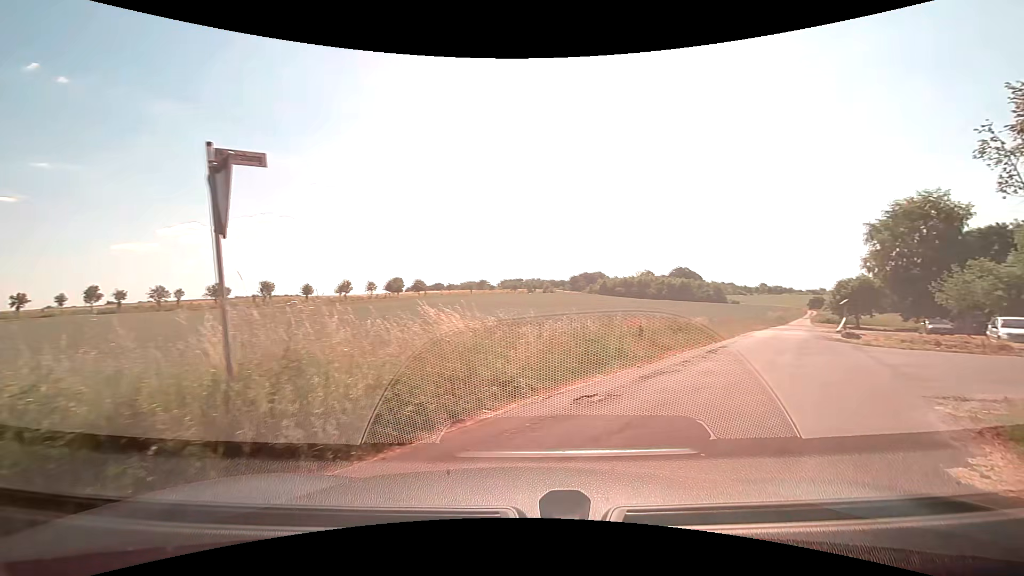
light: Day
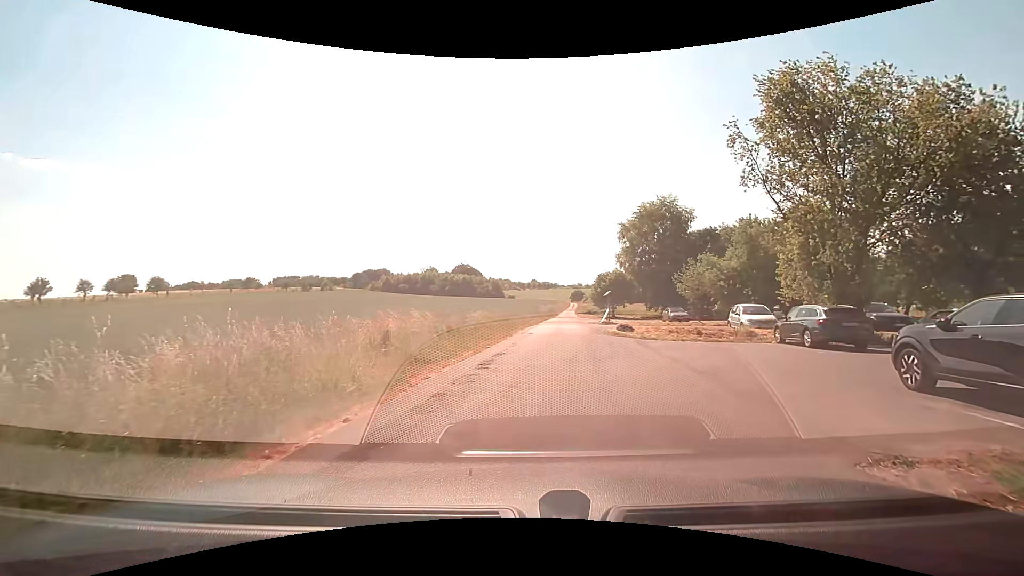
(+1.7, +5.9) m; +26°
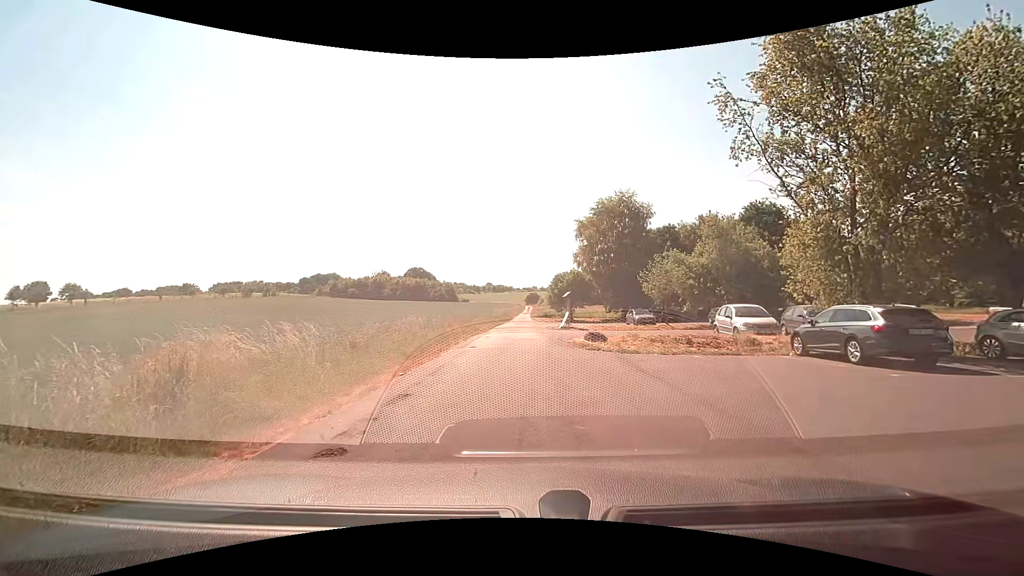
(+0.3, +5.5) m; +6°
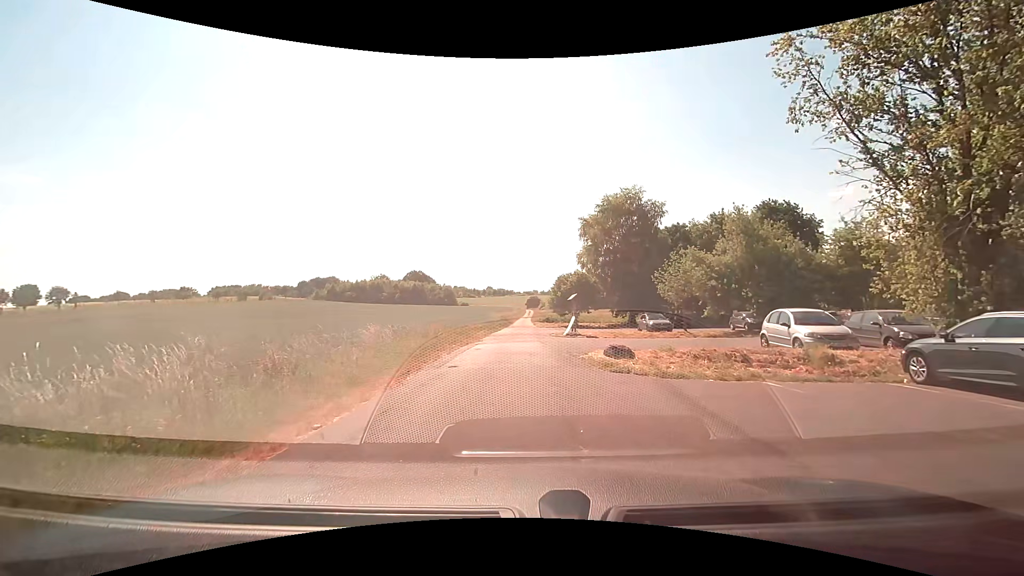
(0.0, +4.6) m; -2°
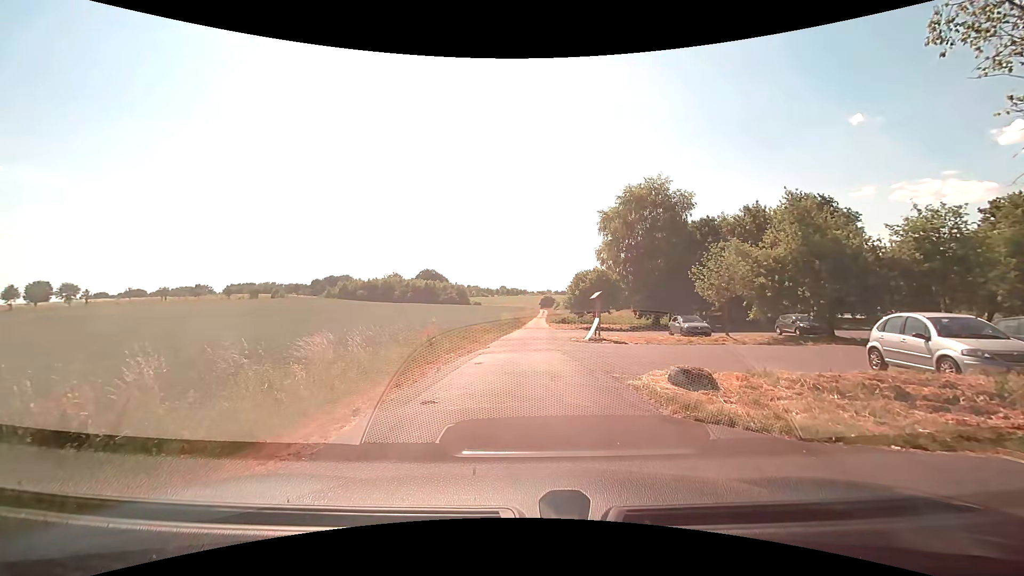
(0.0, +4.9) m; -1°
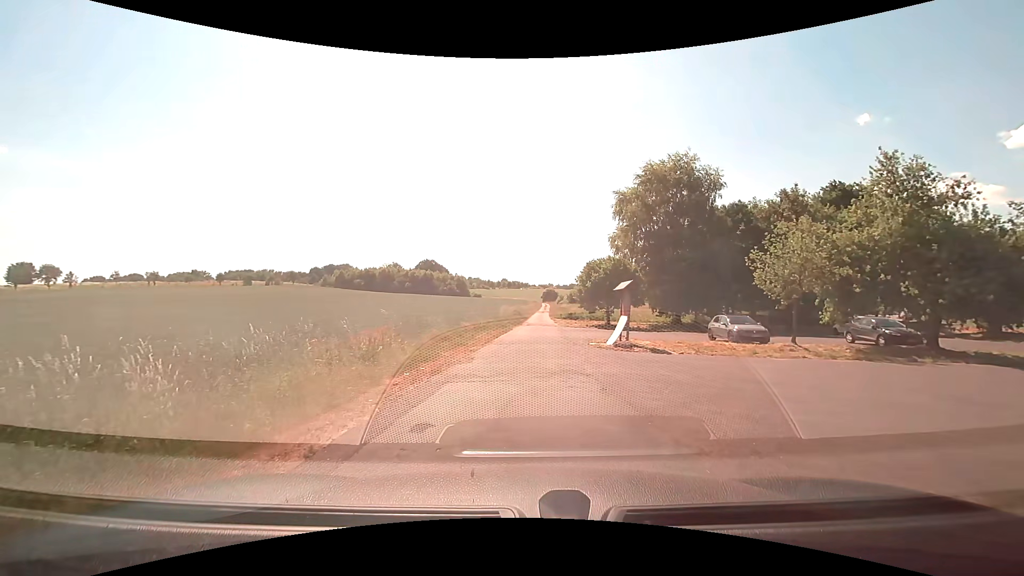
(-0.1, +7.4) m; 0°
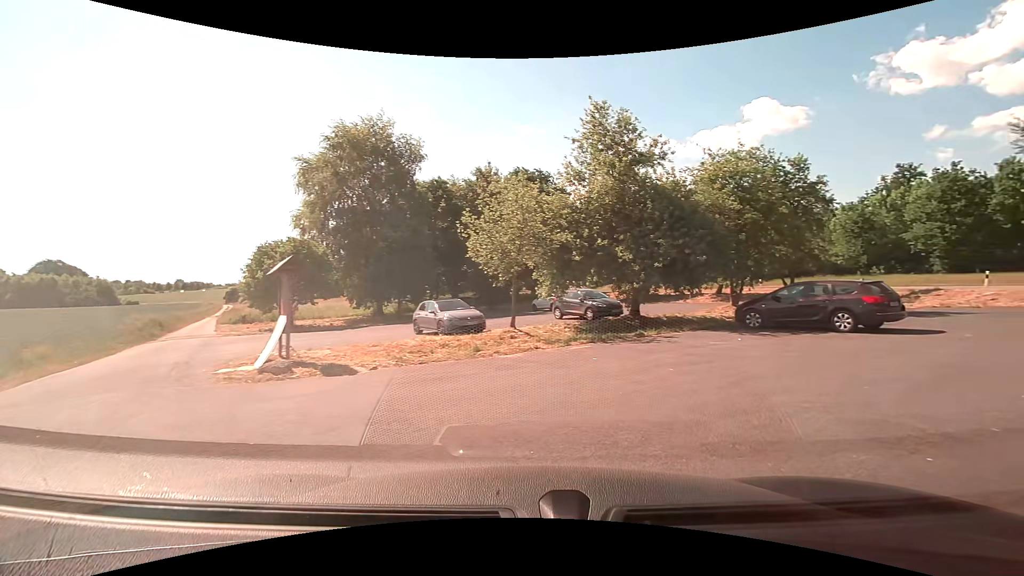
(+1.6, +7.9) m; +32°
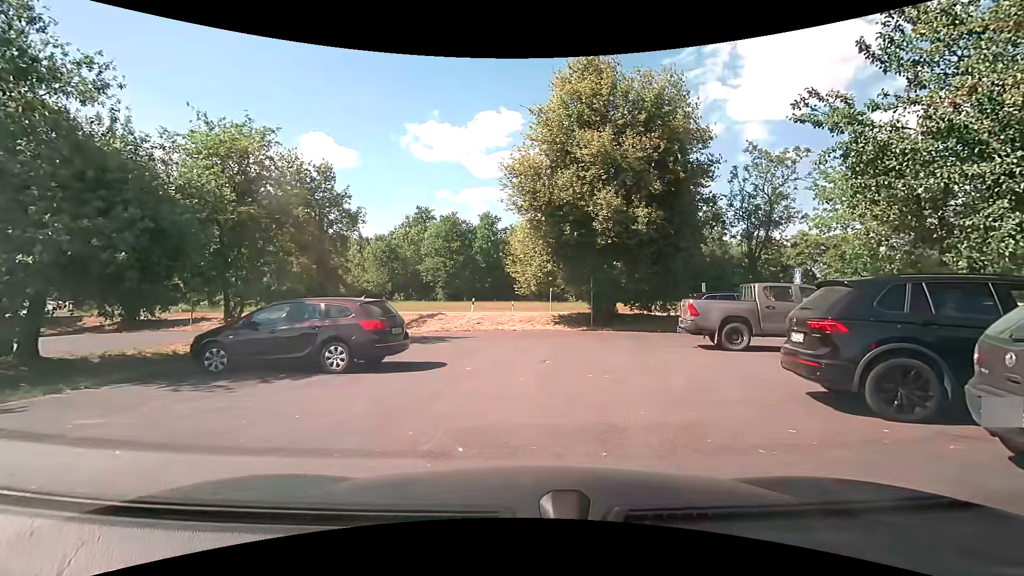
(+2.4, +5.8) m; +43°
